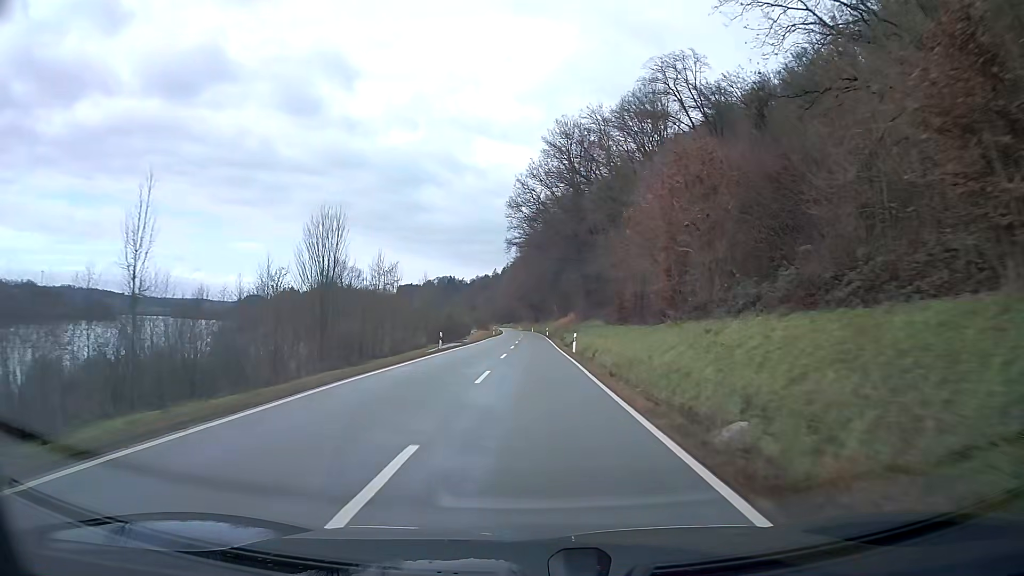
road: secondary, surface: asphalt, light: Day
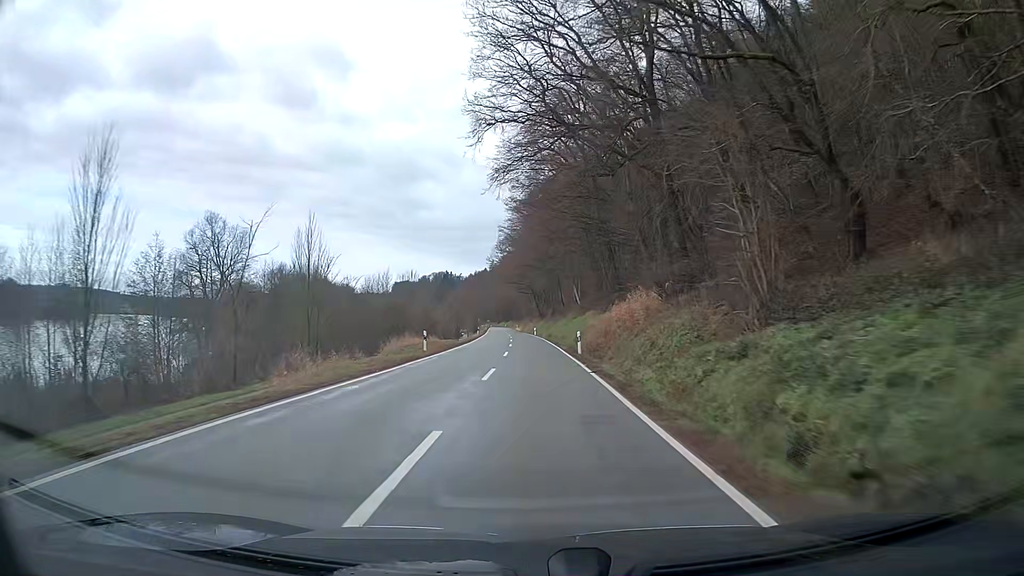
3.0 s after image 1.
(-0.2, +60.2) m; 0°
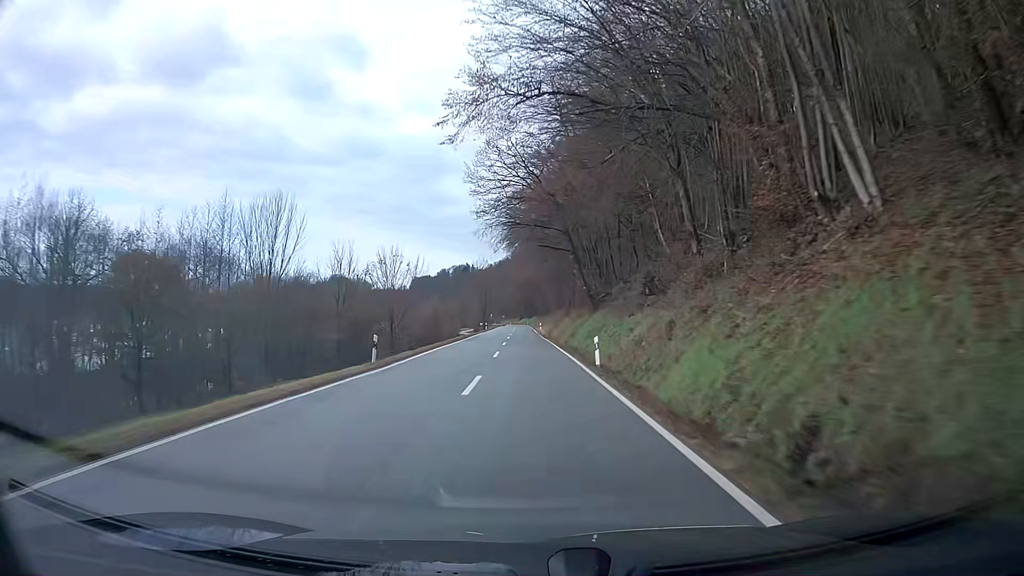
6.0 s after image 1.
(-1.1, +64.6) m; -2°
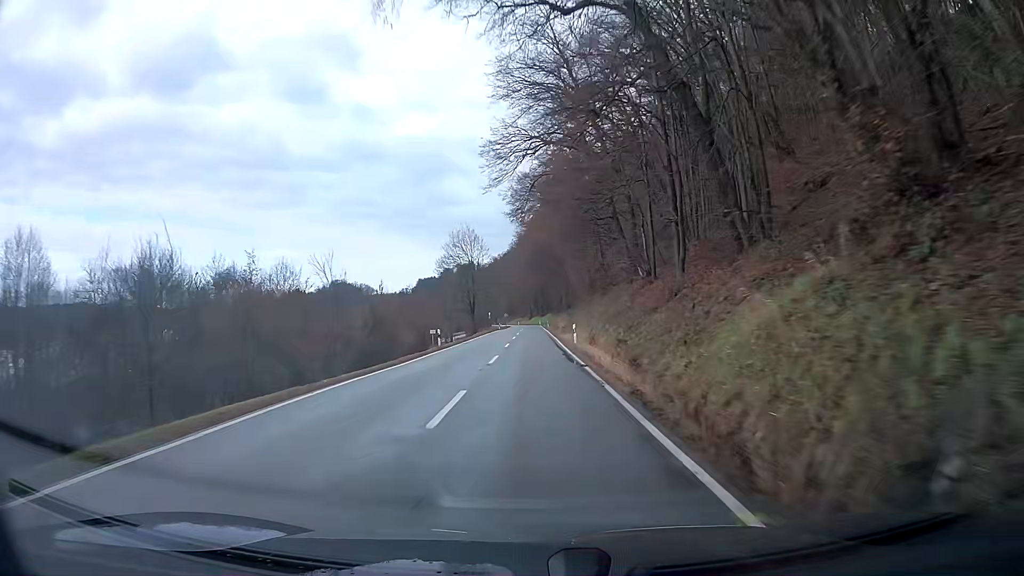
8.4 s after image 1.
(-0.5, +52.2) m; -1°
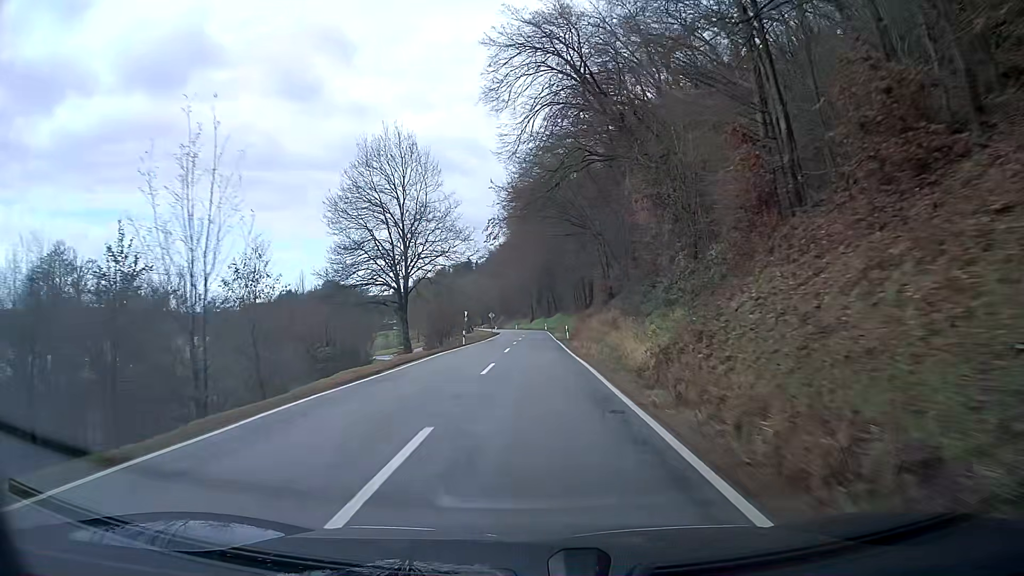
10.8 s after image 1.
(-0.6, +51.9) m; -1°
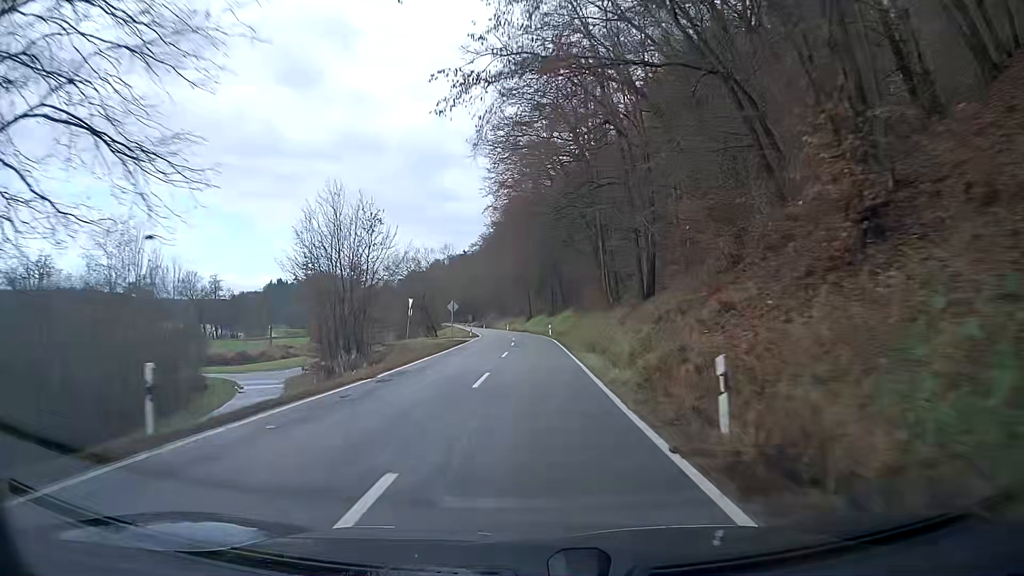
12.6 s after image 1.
(+0.1, +38.3) m; 0°
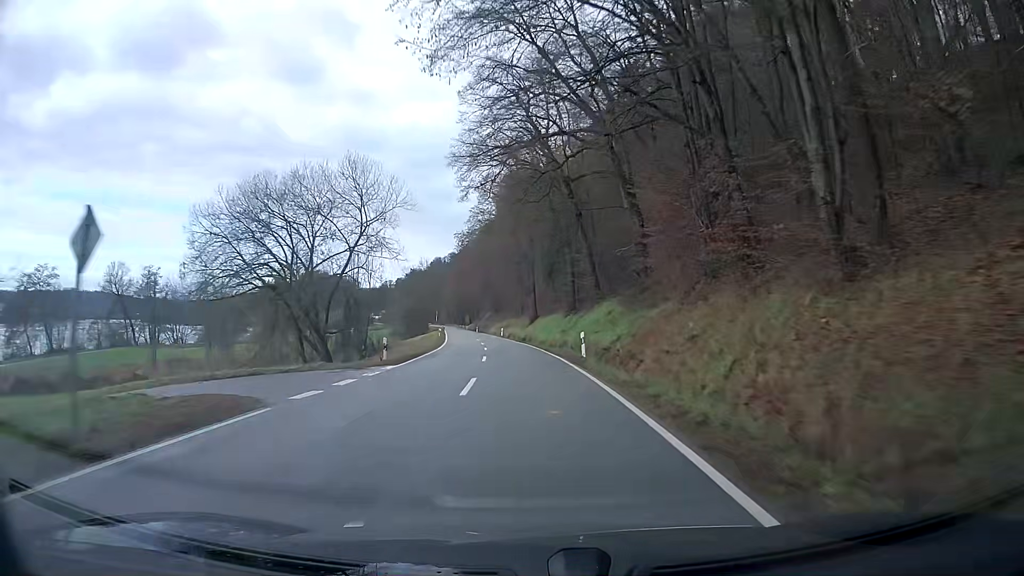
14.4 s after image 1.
(-0.5, +37.8) m; -1°
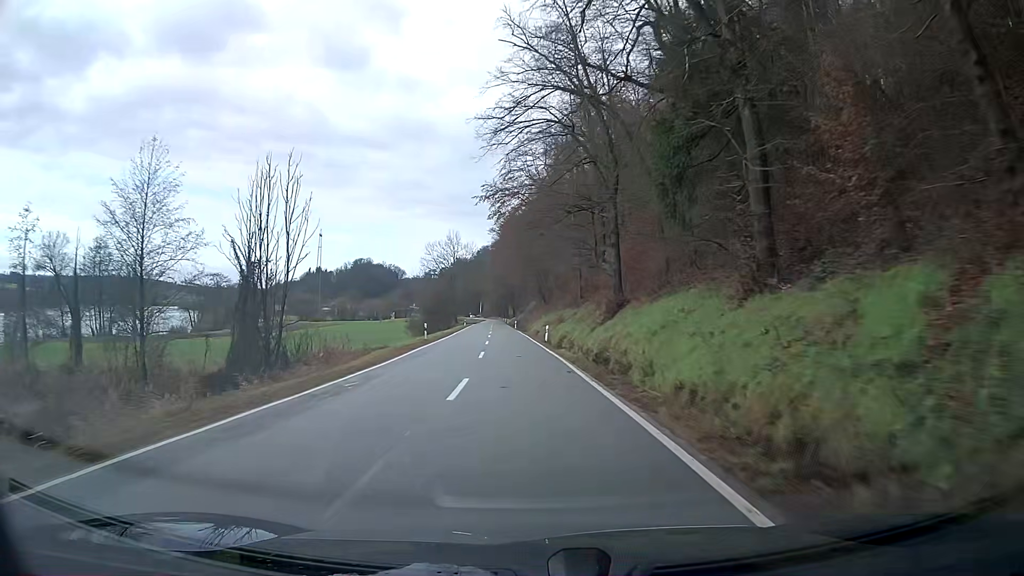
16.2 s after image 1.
(-0.8, +37.3) m; -4°
